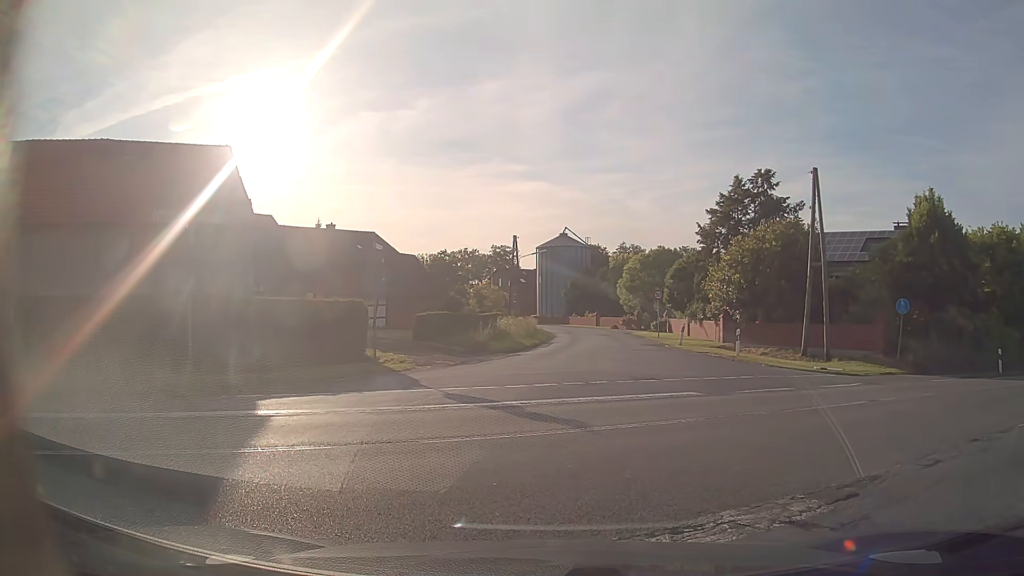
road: unclassified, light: Day
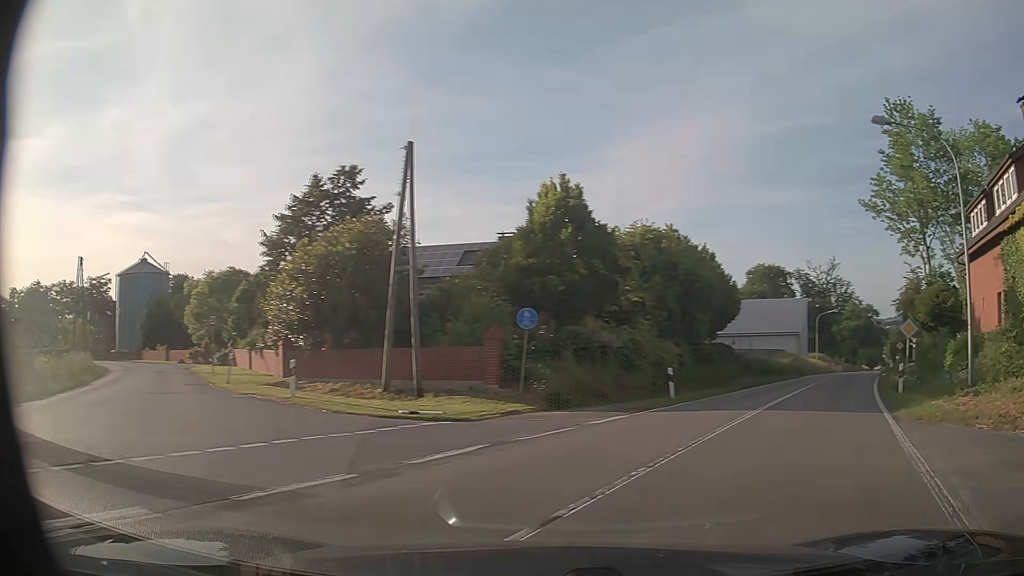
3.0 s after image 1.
(+2.0, +8.2) m; +32°
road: tertiary
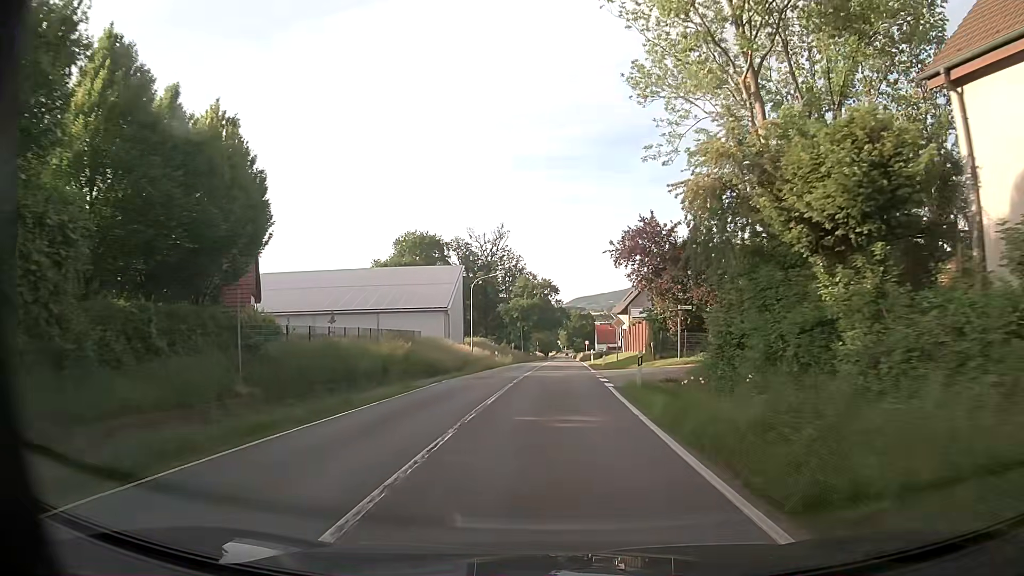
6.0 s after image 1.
(+13.4, +27.2) m; +32°
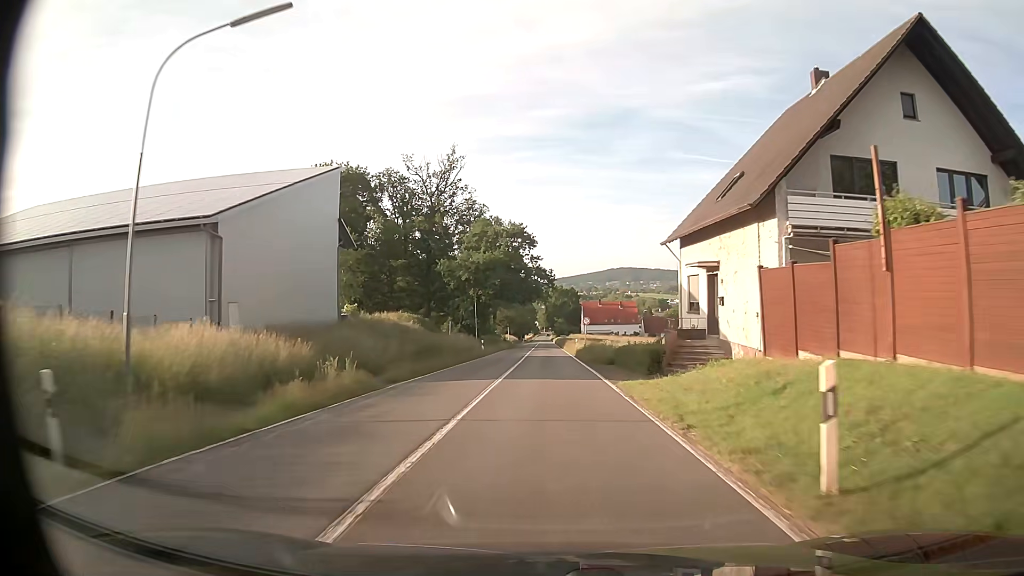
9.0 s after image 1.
(+0.9, +46.7) m; +2°
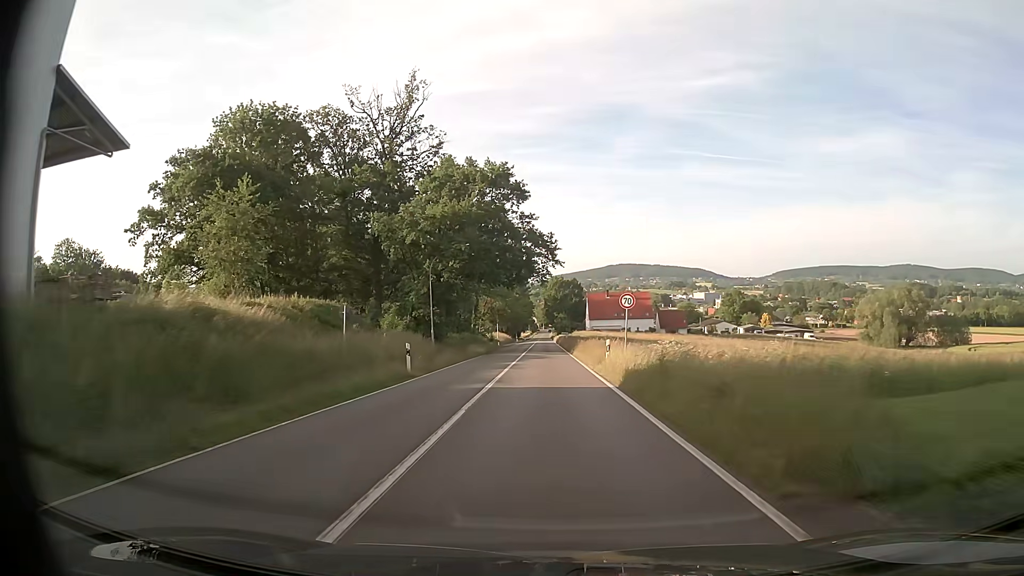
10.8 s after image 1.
(+0.1, +28.9) m; 0°
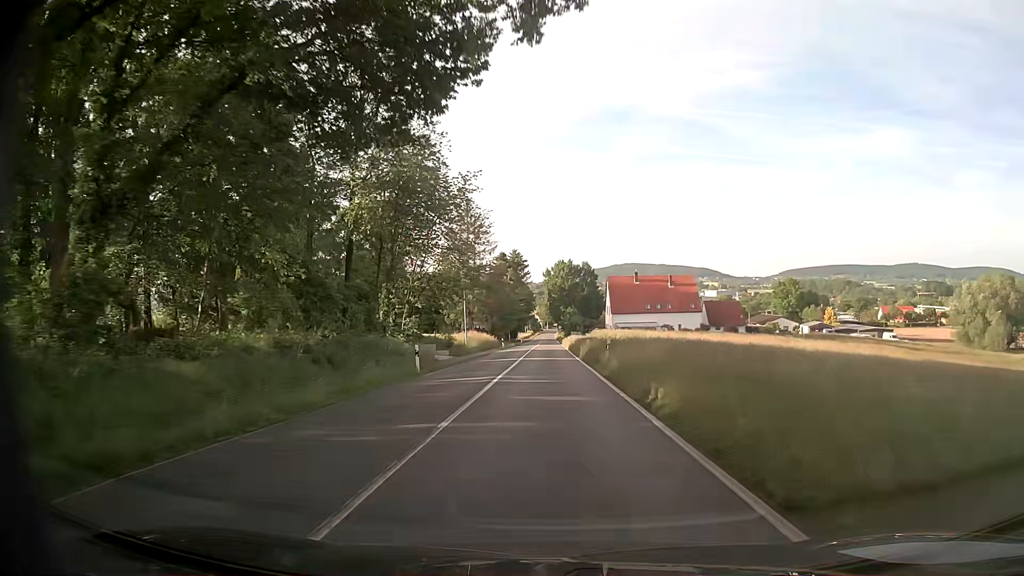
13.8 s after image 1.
(-0.2, +49.1) m; 0°
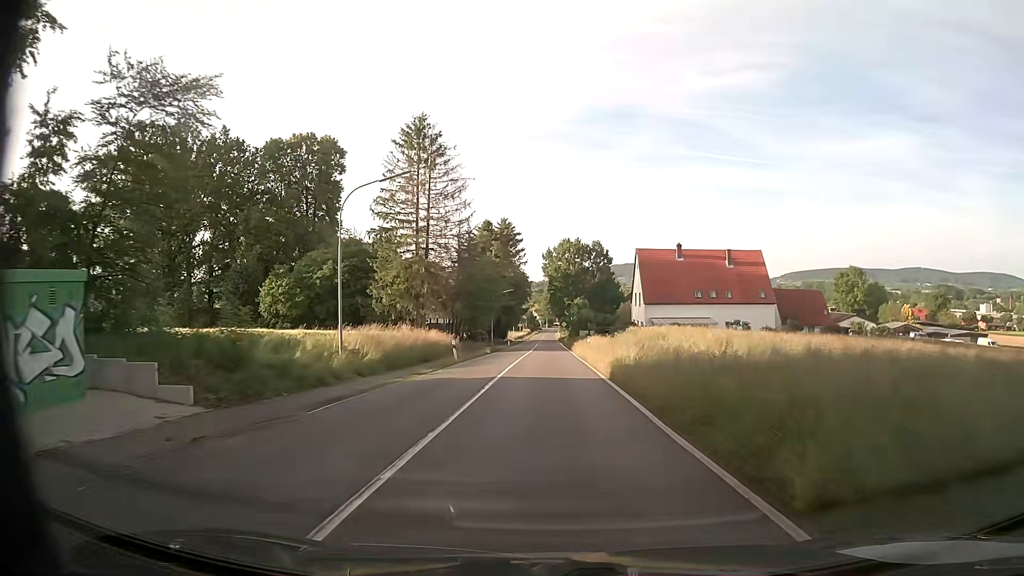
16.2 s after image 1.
(0.0, +39.9) m; 0°
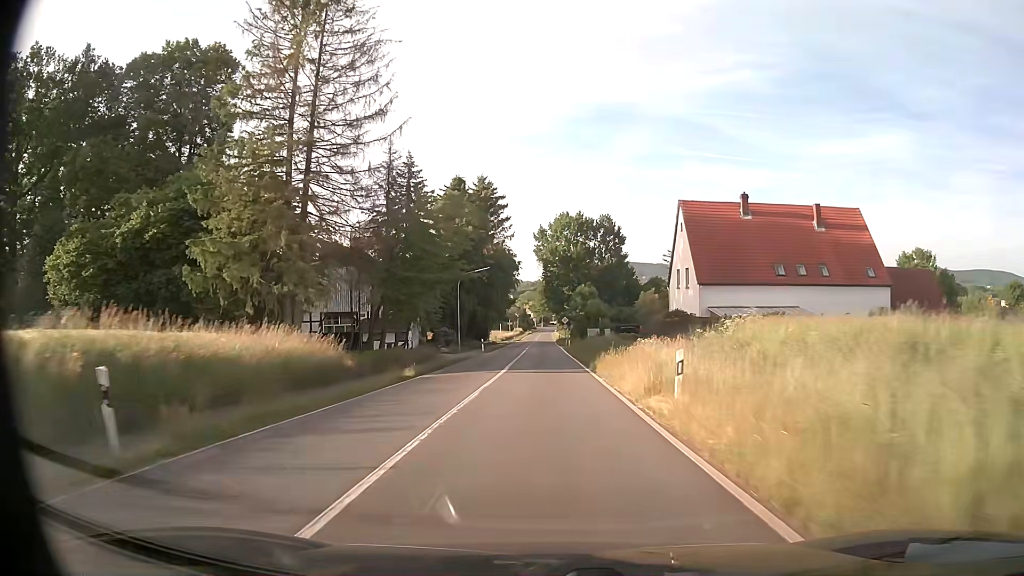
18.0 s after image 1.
(+0.1, +30.2) m; 0°
(0, +10) (0, +20) (0, +30) (0, +40) (0, +50) (0, +60) (0, +70) (0, +80) (0, +90) (0, +100) m
